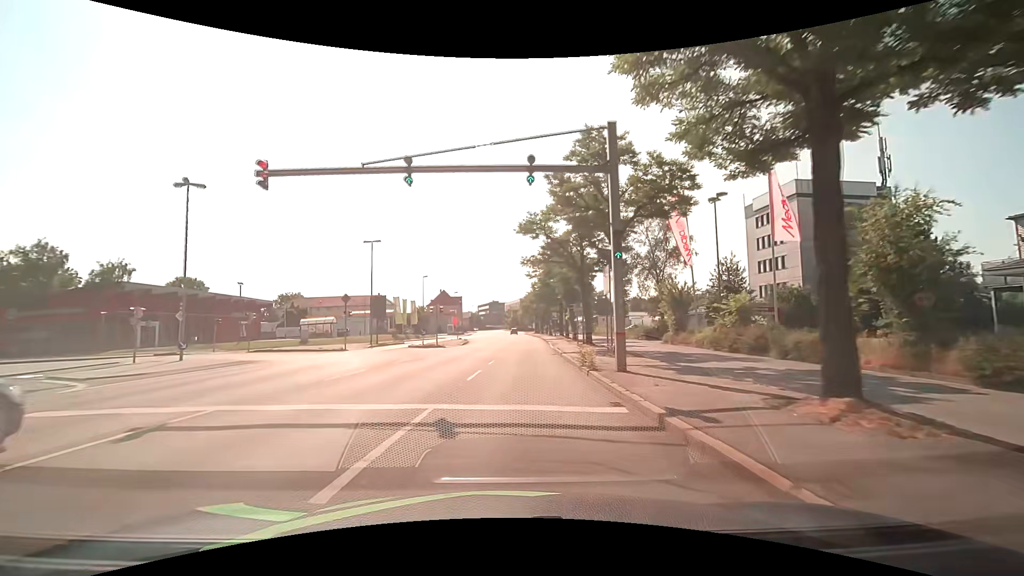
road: primary_link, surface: asphalt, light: Day
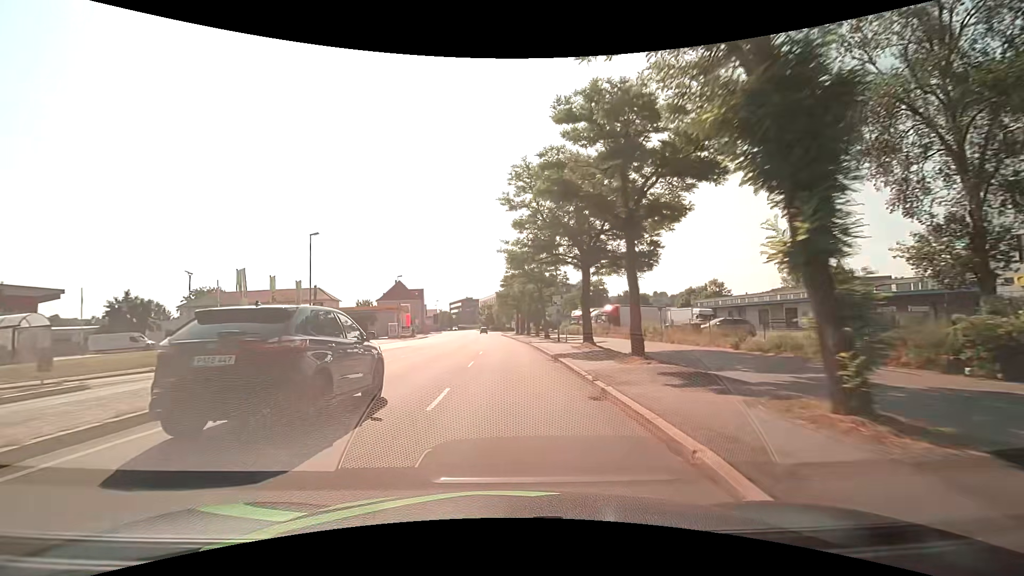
(+1.3, +37.6) m; +2°
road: primary
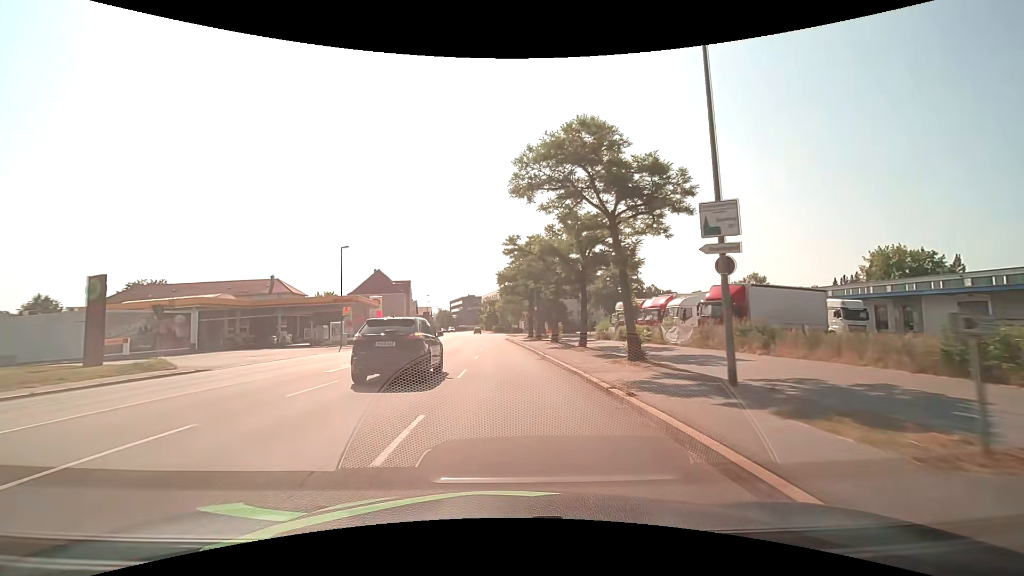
(-0.2, +30.4) m; 0°
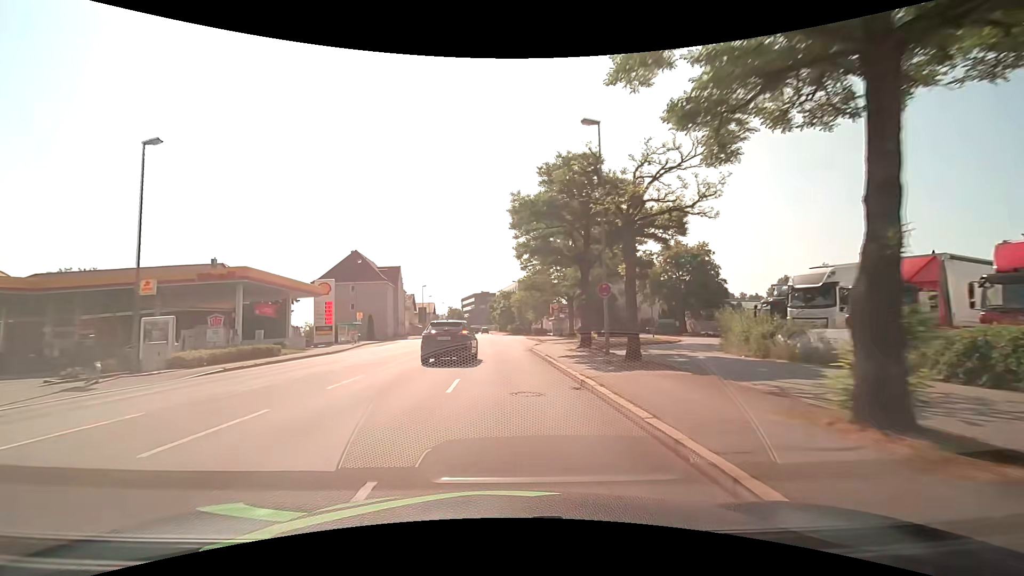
(-0.5, +30.4) m; -2°
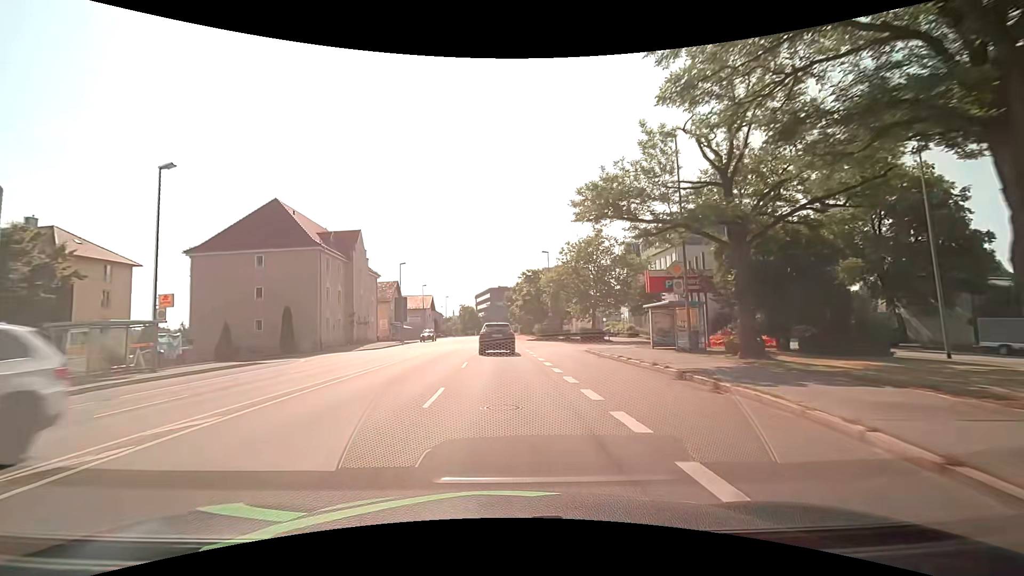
(-0.7, +38.0) m; -2°
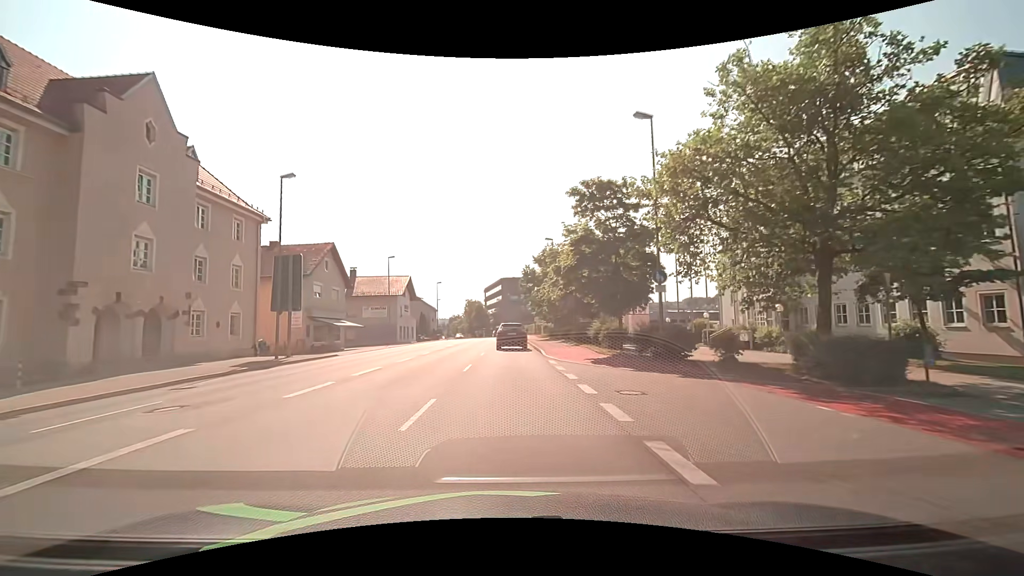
(-0.6, +38.0) m; -2°
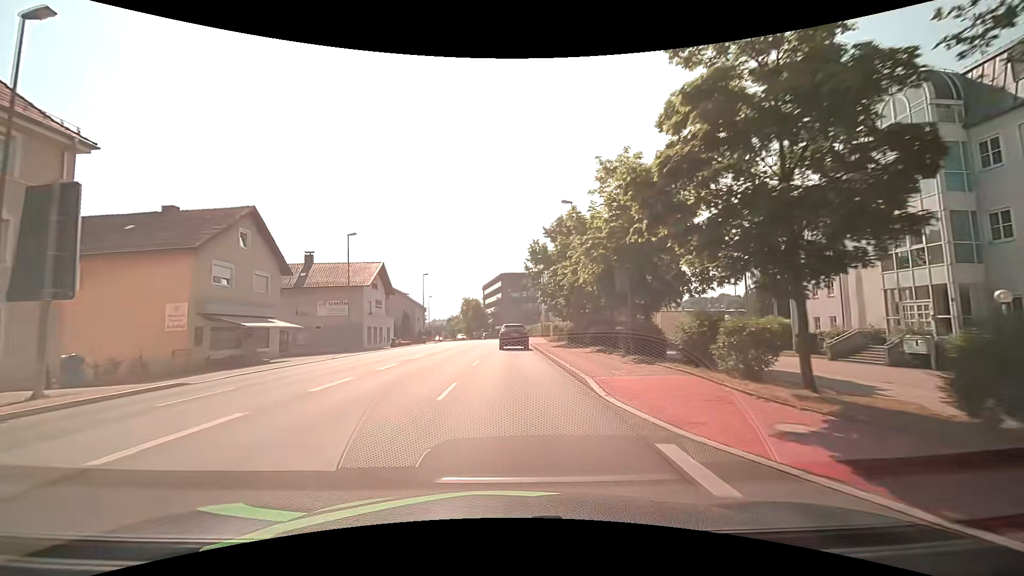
(0.0, +15.2) m; 0°
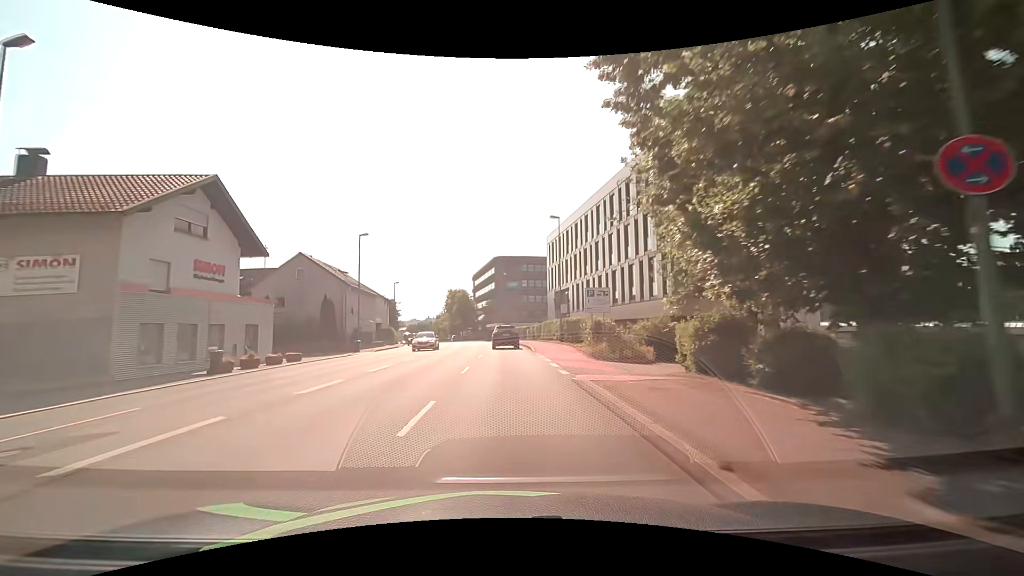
(0.0, +30.4) m; +1°
(0, +10) (0, +20) (0, +30) (-1, +40) (-1, +50) (-2, +60) (-4, +70) (-6, +80) (-8, +89) (-10, +99) m
